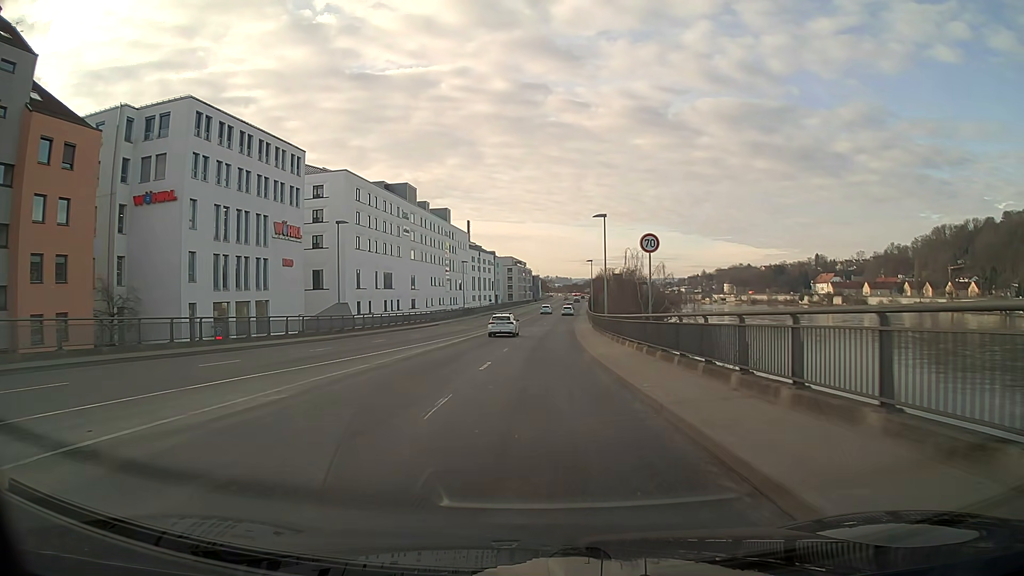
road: primary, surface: asphalt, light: Day
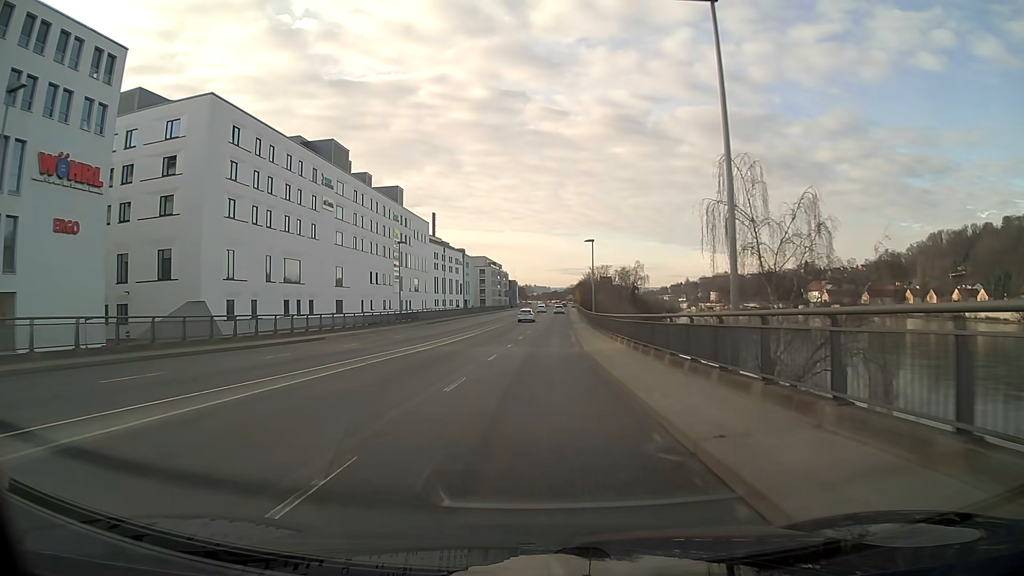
(+0.6, +32.7) m; +2°
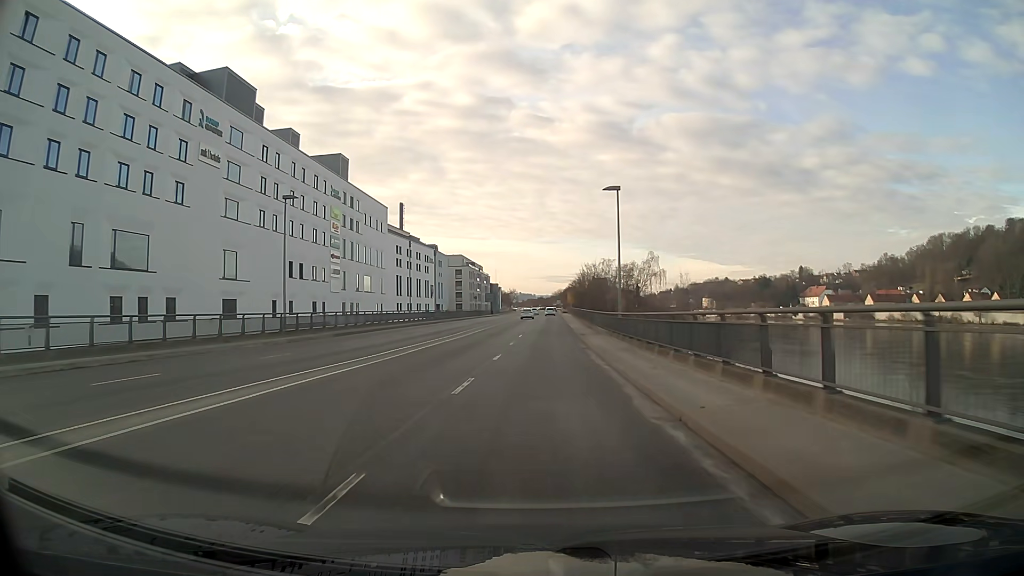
(+0.3, +27.9) m; +1°
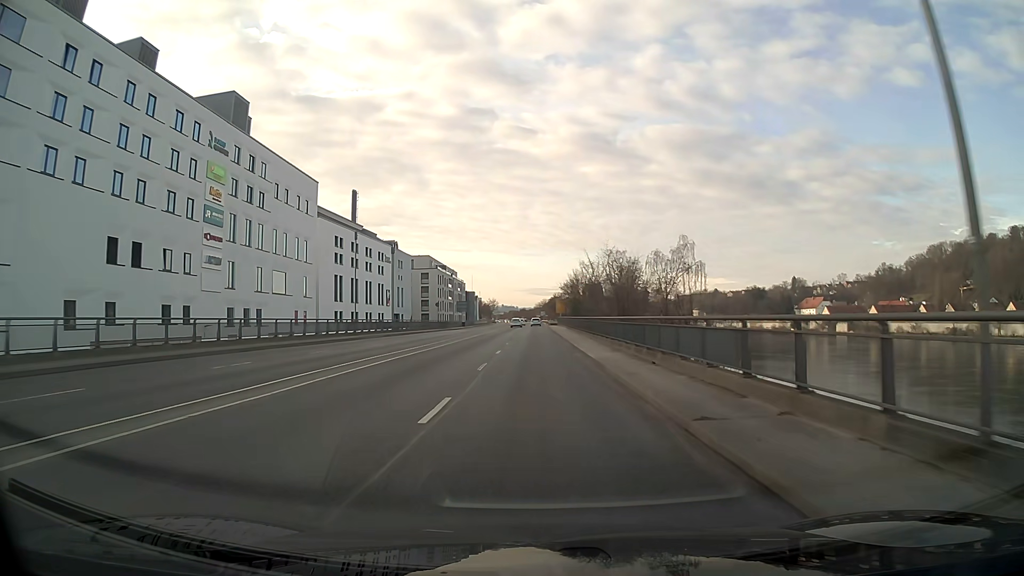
(+0.4, +30.2) m; +2°
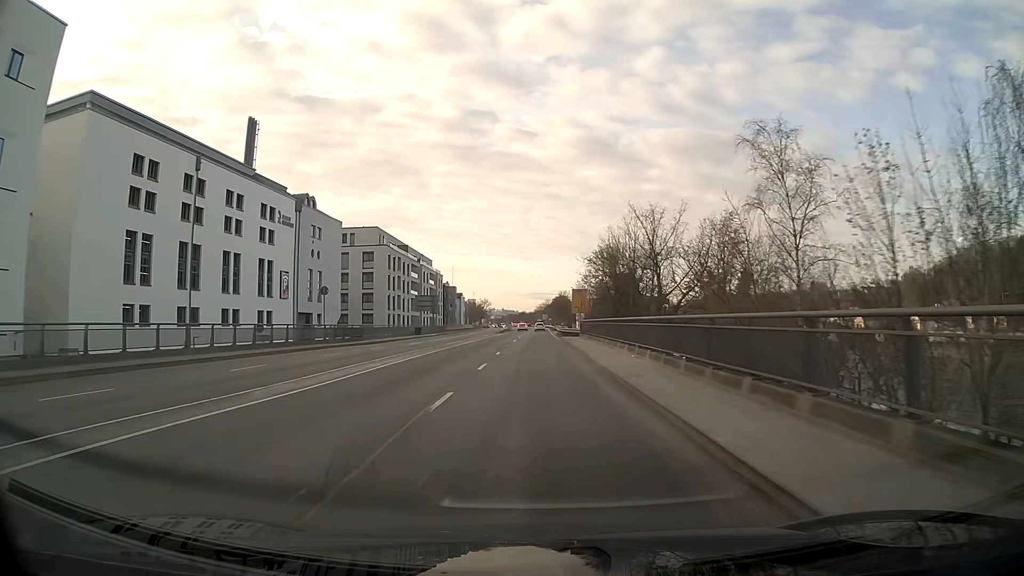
(-0.1, +52.9) m; 0°
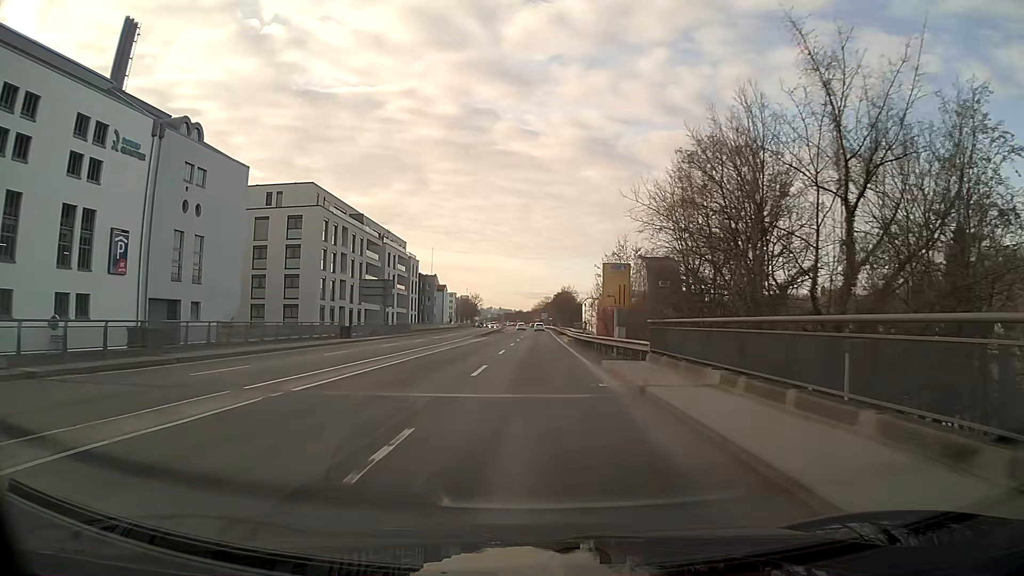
(+0.1, +31.8) m; 0°
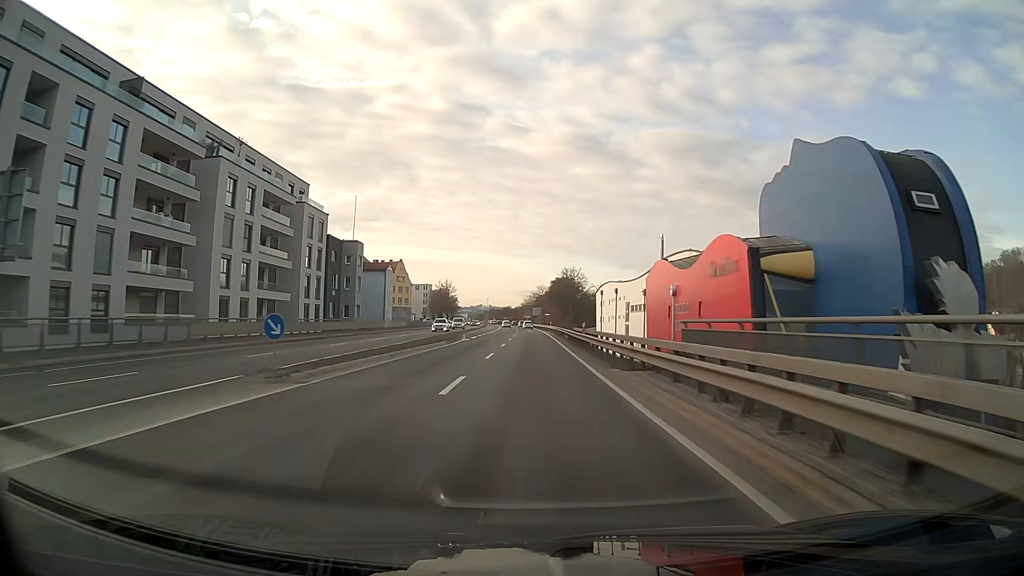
(+0.4, +53.0) m; +1°
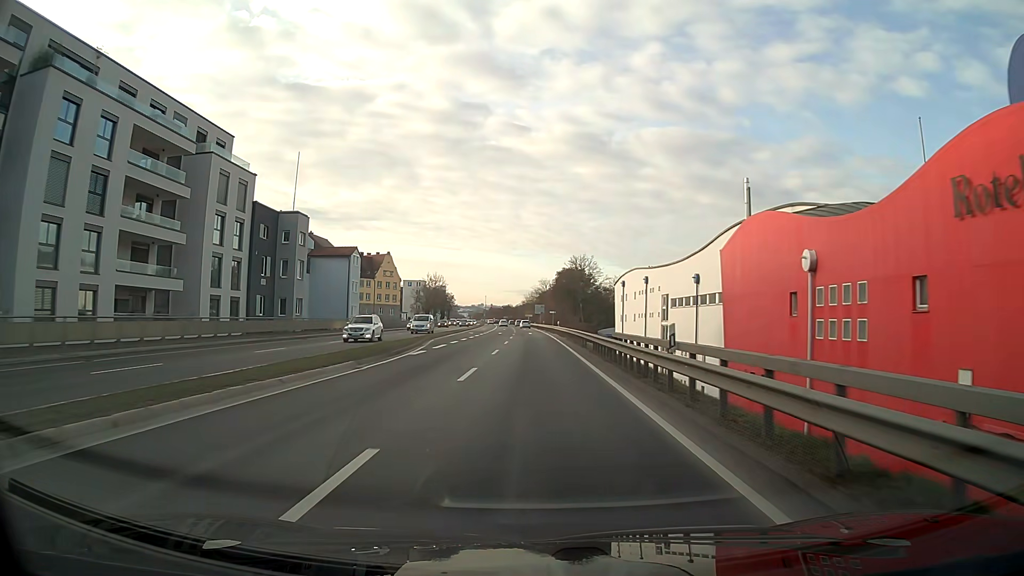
(-0.1, +21.4) m; 0°
